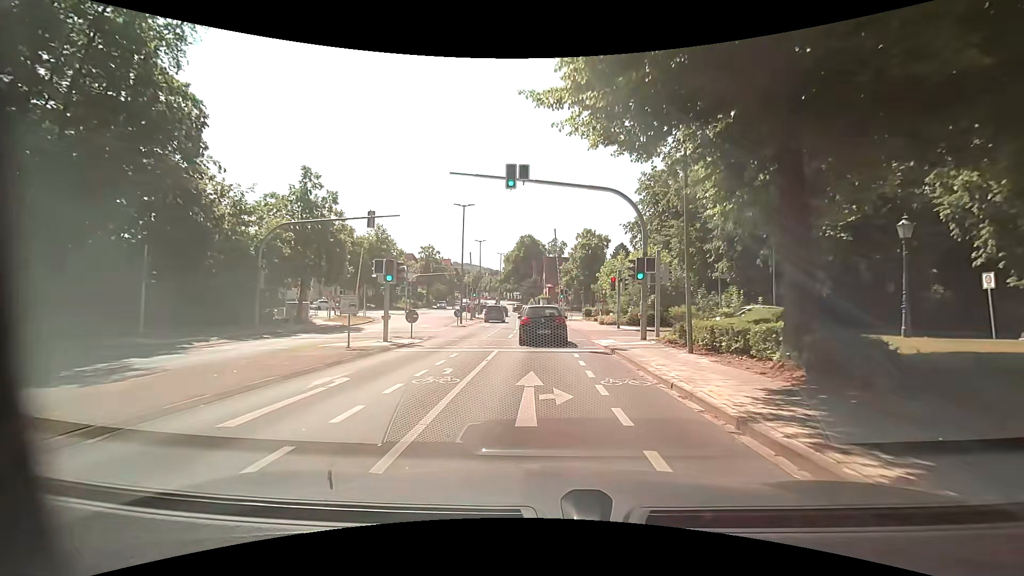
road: tertiary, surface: asphalt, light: Day
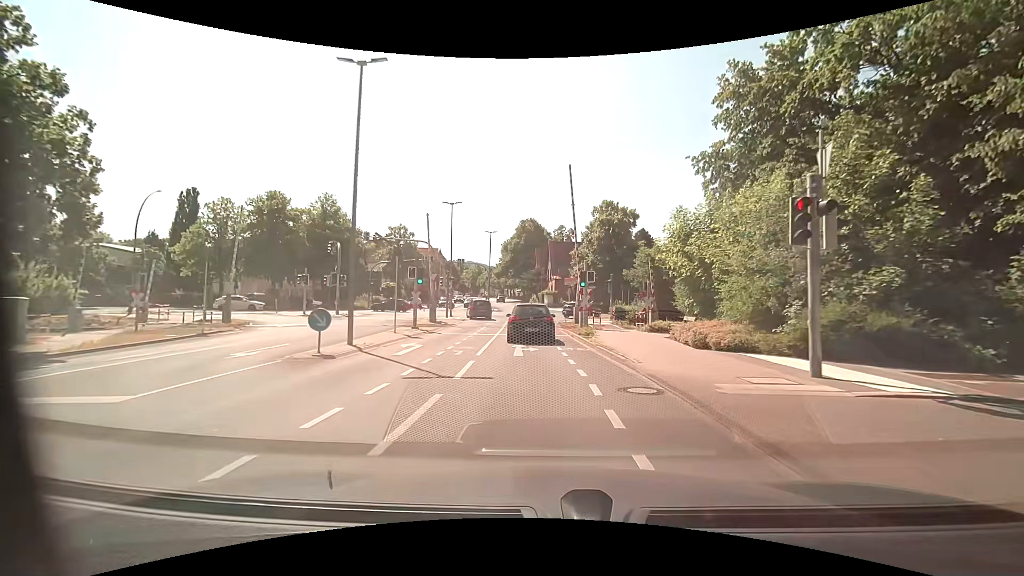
(-0.6, +23.4) m; -1°
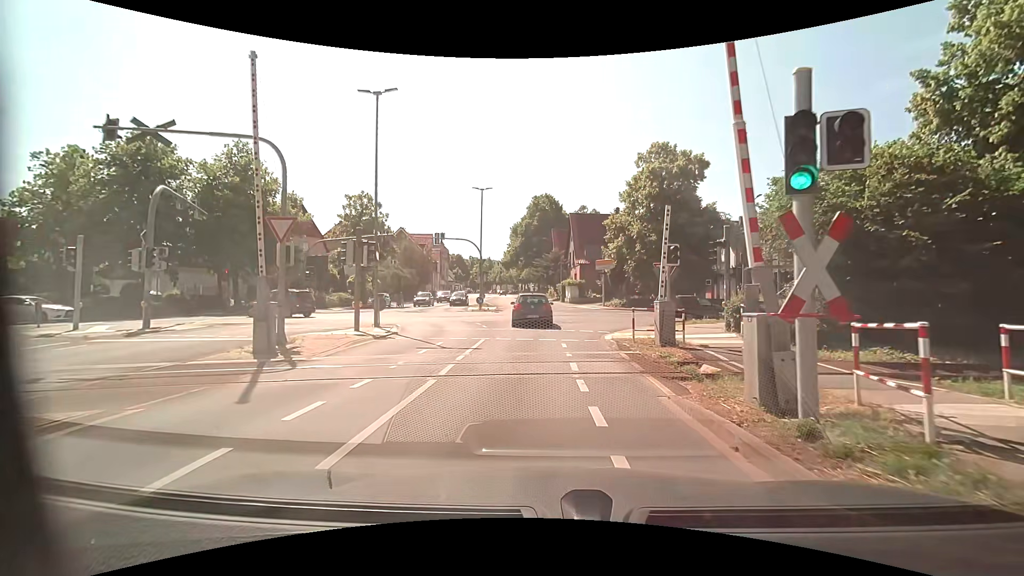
(-0.7, +22.3) m; -3°
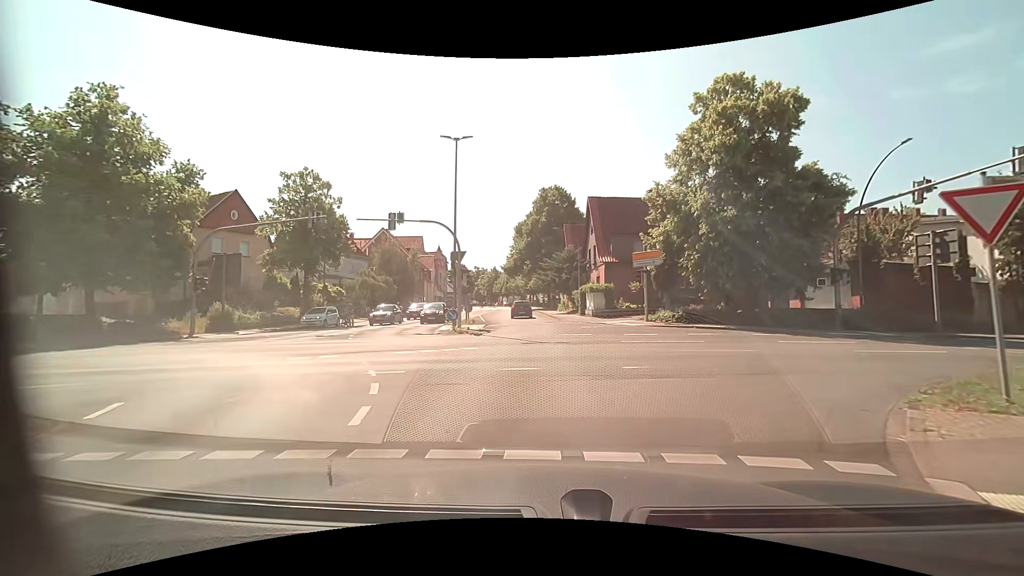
(-0.2, +15.5) m; -2°
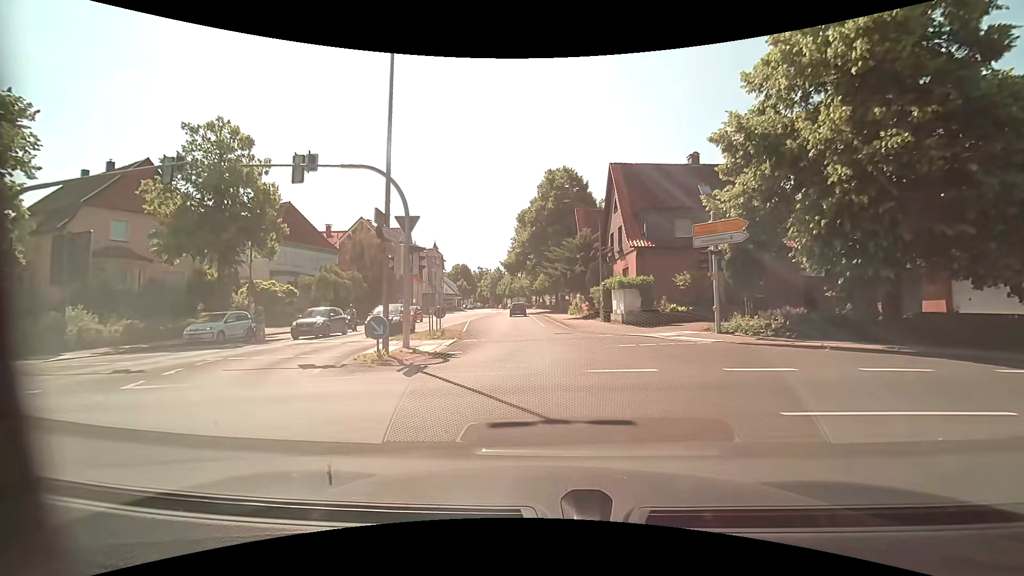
(+0.1, +12.0) m; 0°
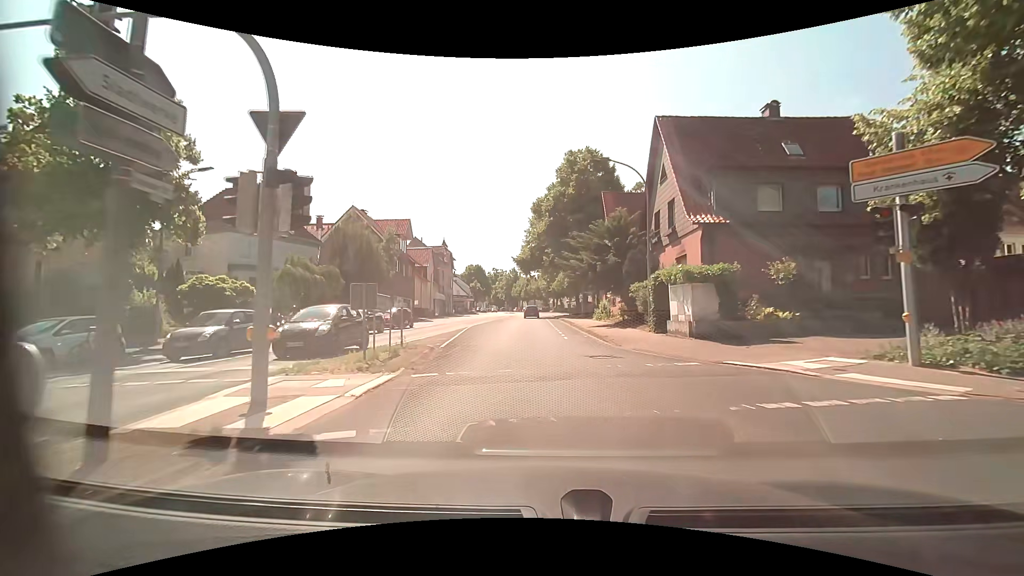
(-0.2, +9.3) m; -2°
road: unclassified
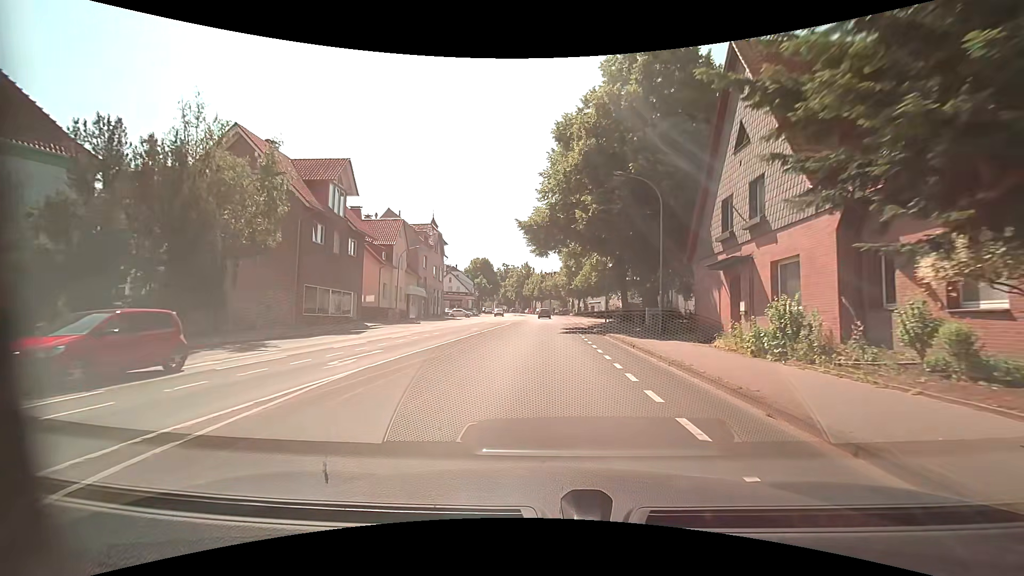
(-1.0, +25.9) m; -1°
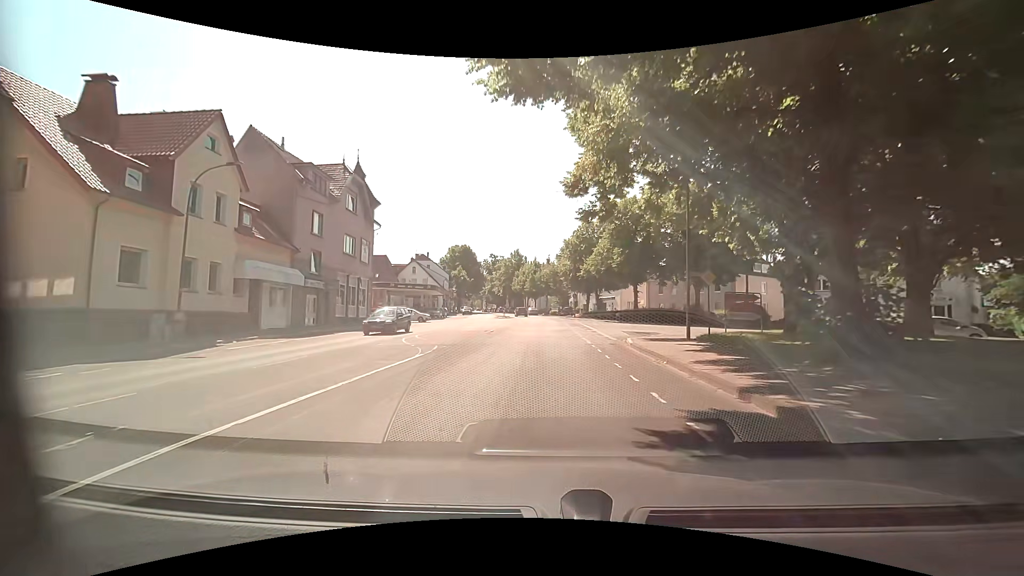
(-0.1, +30.5) m; 0°
(0, +10) (0, +20) (0, +30) (0, +40) (-1, +50) (-1, +60) (-2, +70) (-3, +80) (-5, +90) (-6, +100) m
